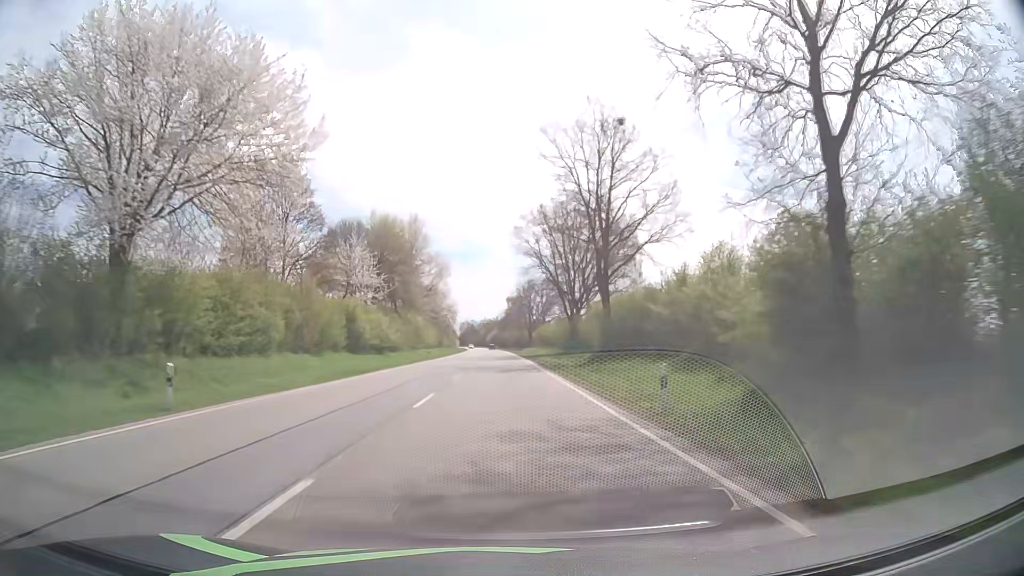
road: primary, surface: asphalt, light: Day
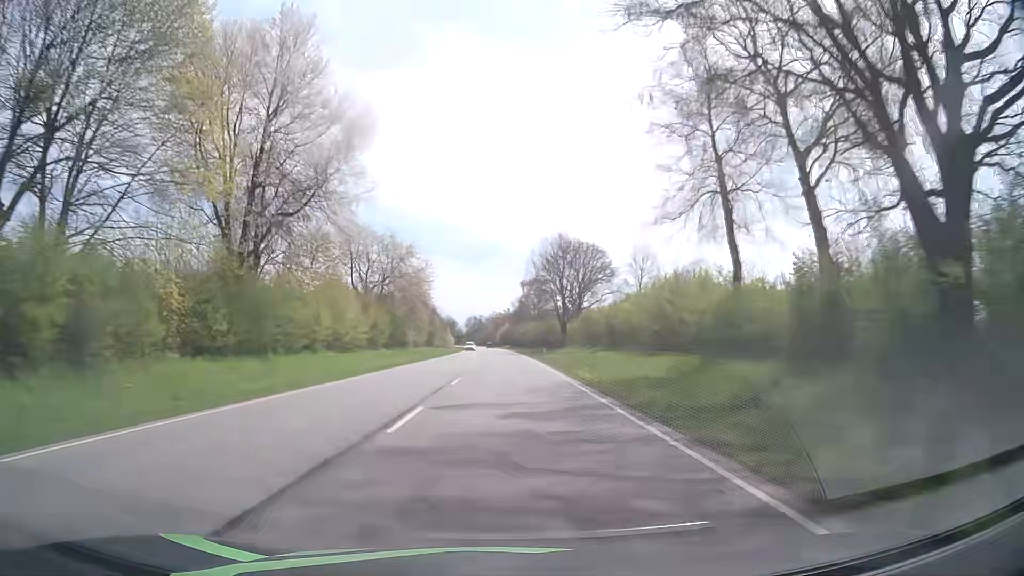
(-0.5, +64.0) m; -1°
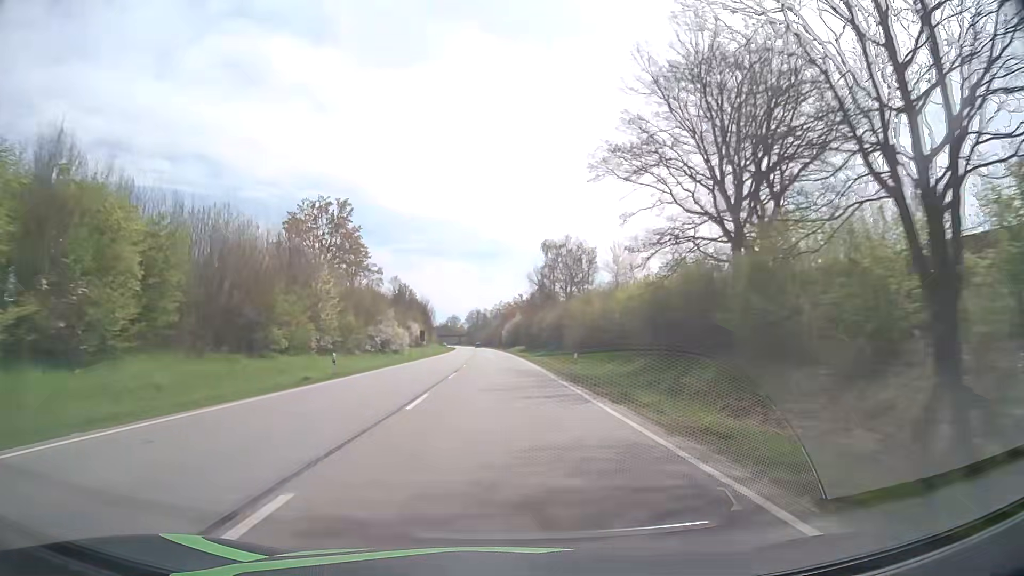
(-0.2, +80.3) m; -1°
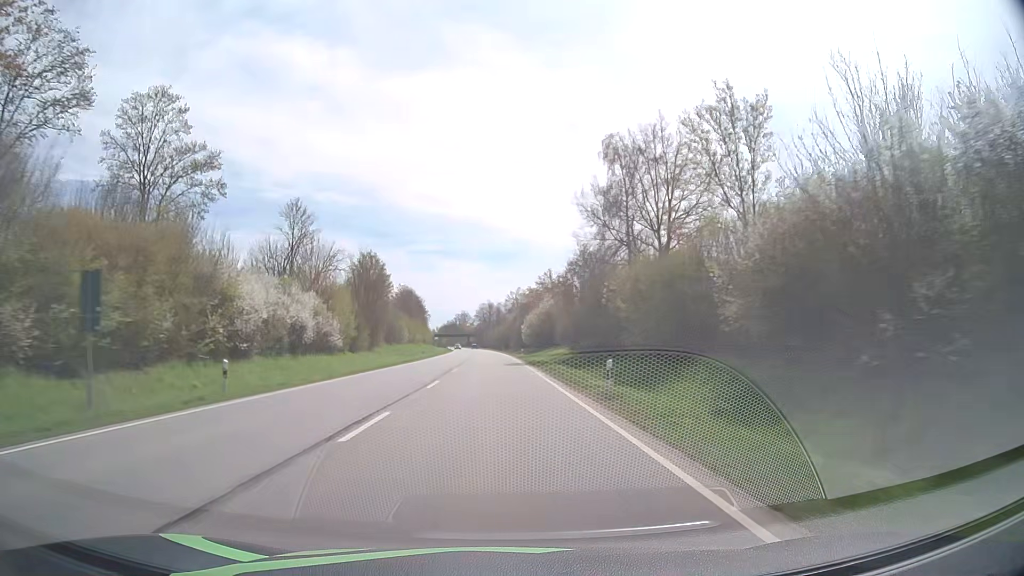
(-0.7, +64.4) m; -1°
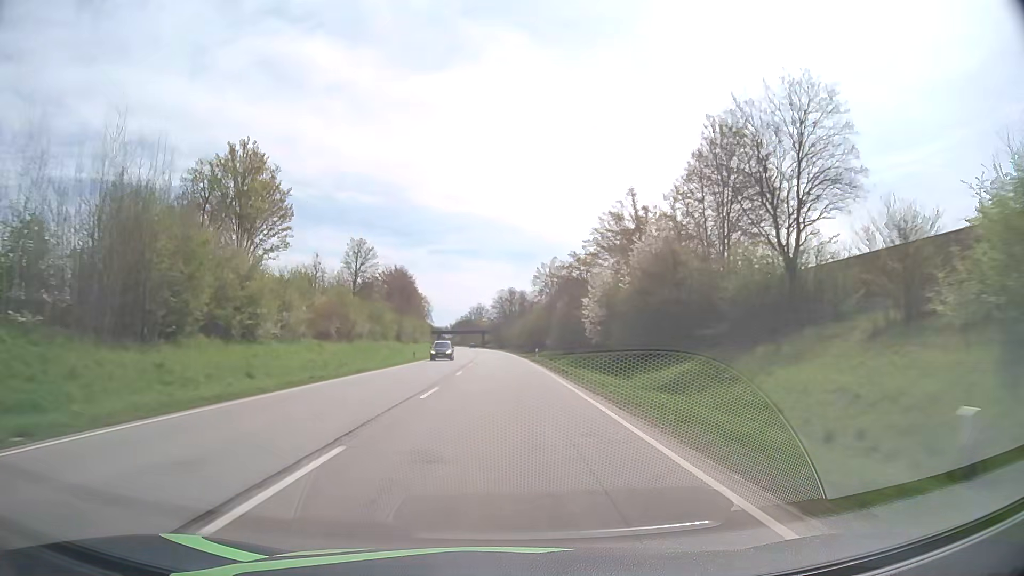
(-1.2, +64.5) m; -2°
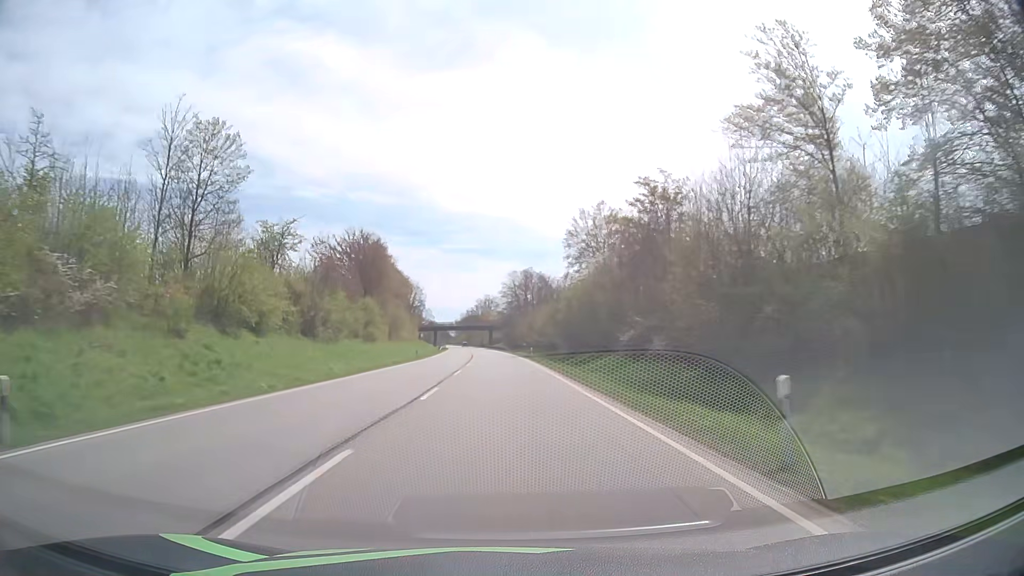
(-0.5, +48.2) m; -1°
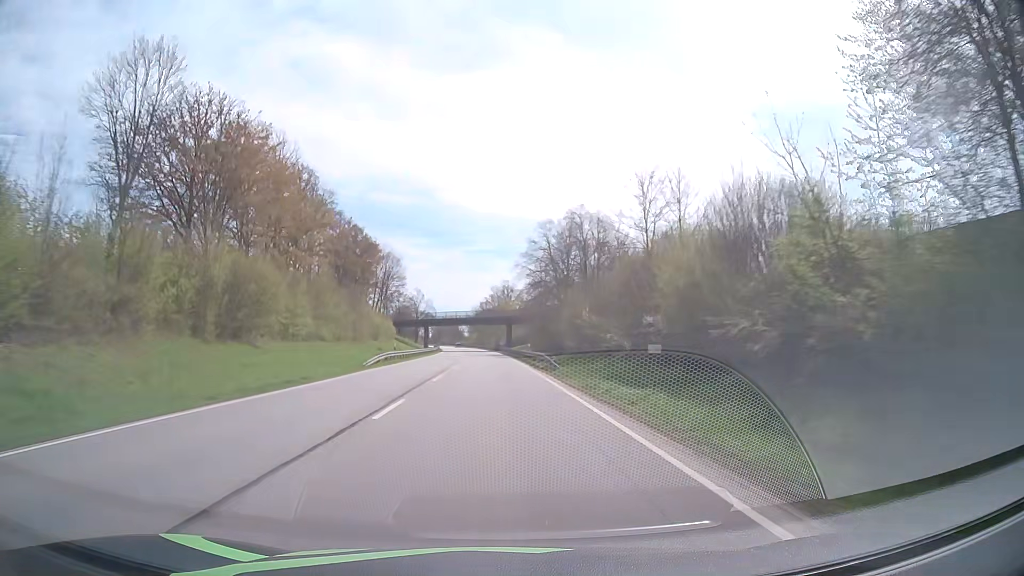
(-0.8, +63.9) m; -2°
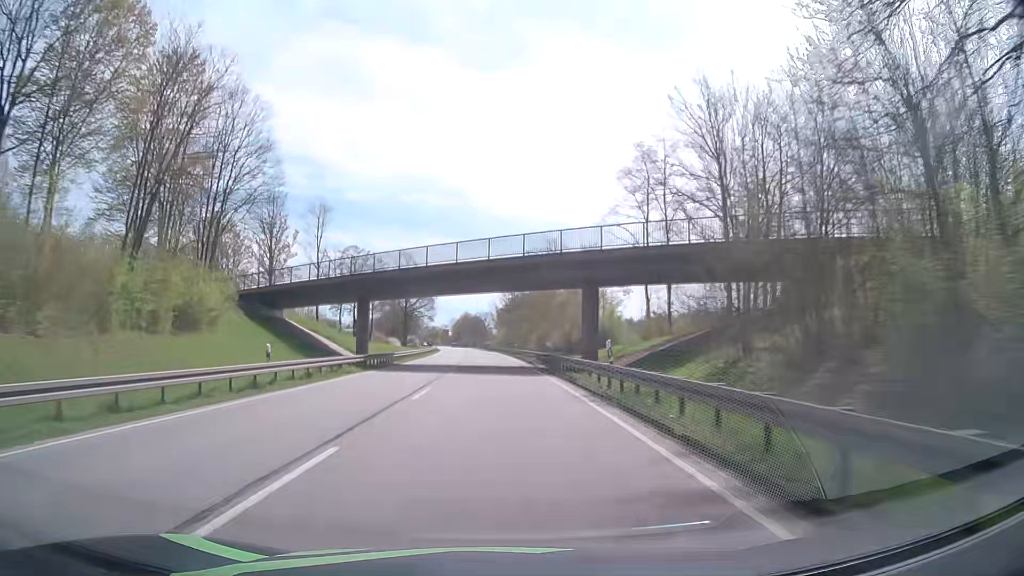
(-2.2, +79.3) m; -3°
(0, +10) (0, +20) (0, +30) (-1, +40) (-1, +50) (-1, +60) (-2, +70) (-2, +80) (-3, +90) (-3, +100) m
